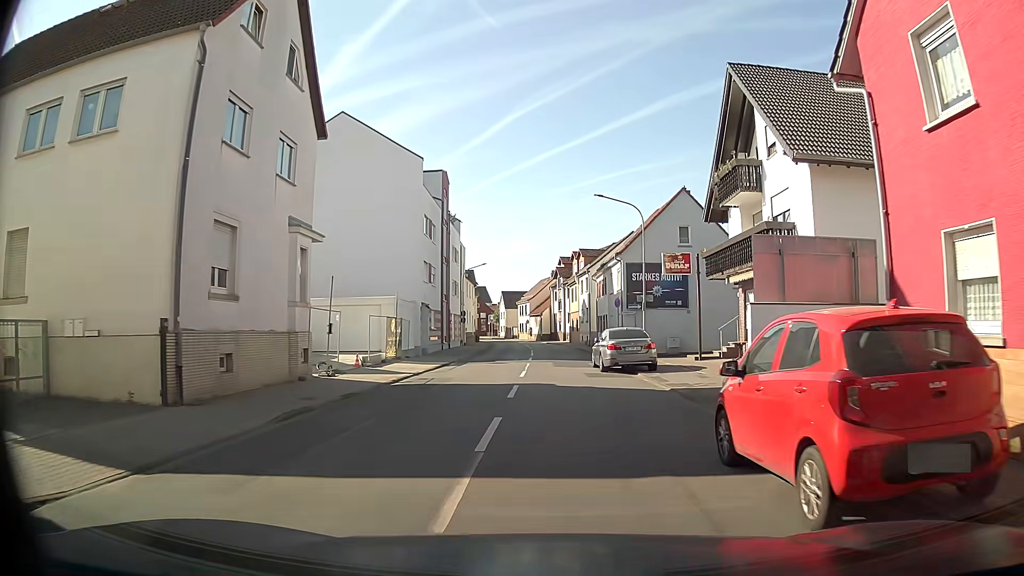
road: tertiary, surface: asphalt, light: Day
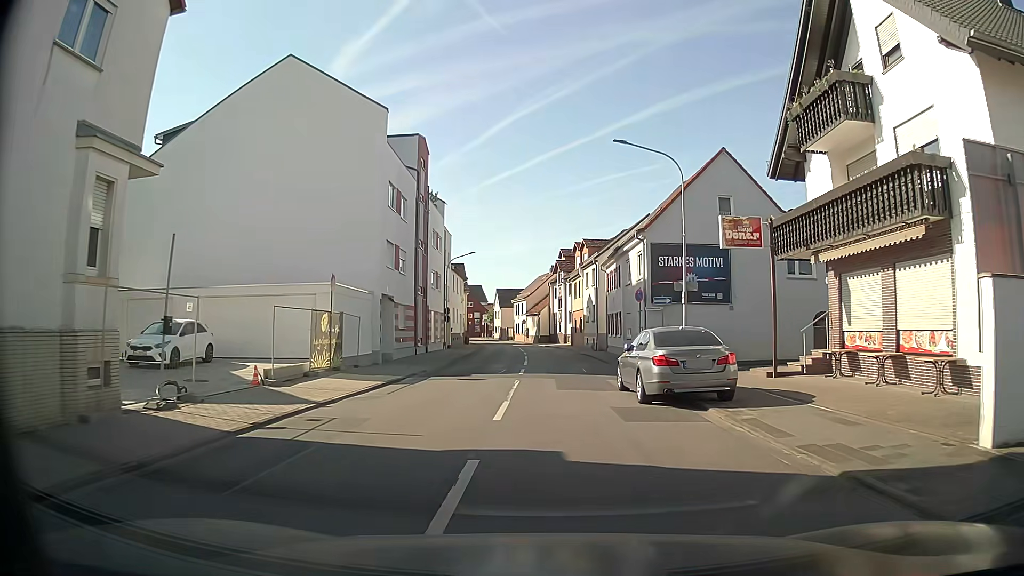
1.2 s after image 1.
(+0.1, +9.6) m; 0°
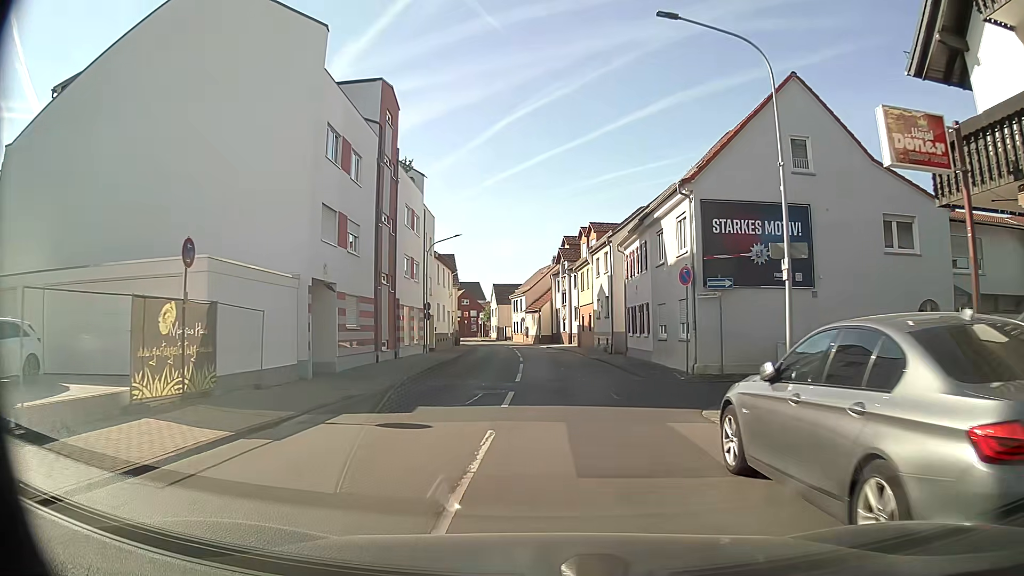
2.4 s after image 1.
(+0.1, +9.6) m; +1°
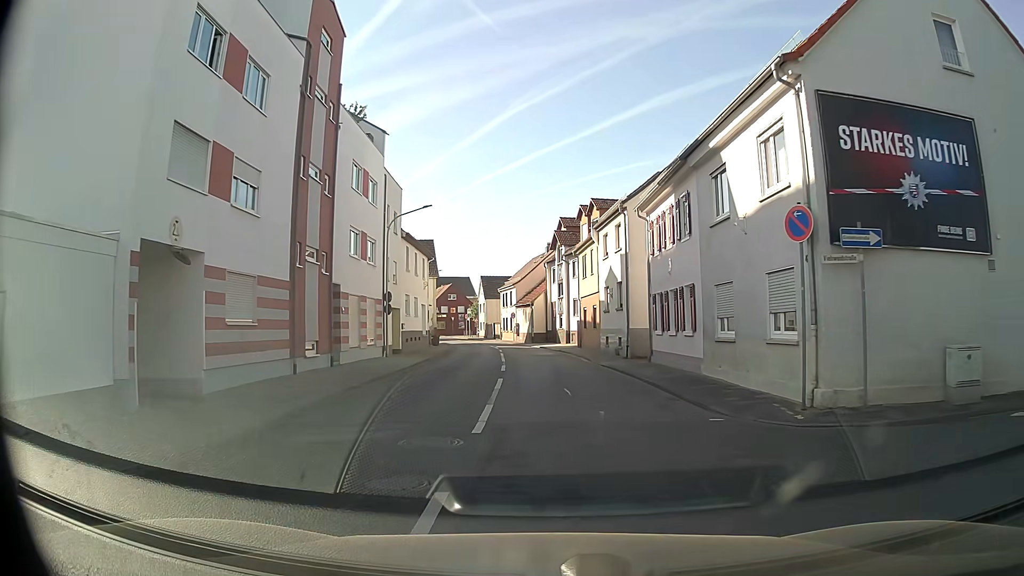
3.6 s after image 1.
(-0.1, +9.7) m; -1°
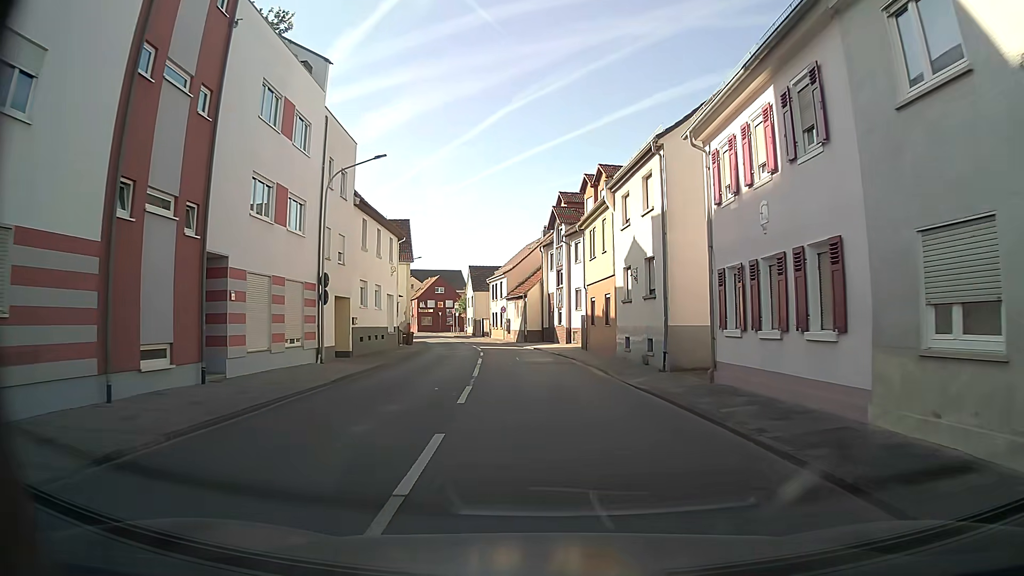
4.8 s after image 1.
(+0.1, +9.7) m; +1°
(0, +10) (-1, +20) (-1, +30) (-2, +40) (-4, +50) (-6, +60) (-9, +69) (-12, +79) (-15, +88) (-19, +97) m
